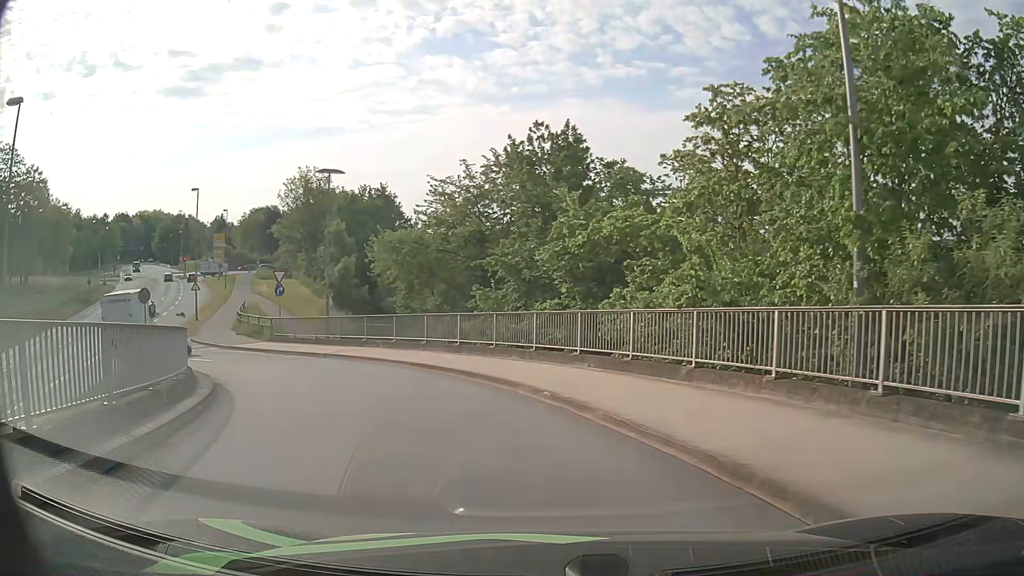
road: primary_link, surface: asphalt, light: Day
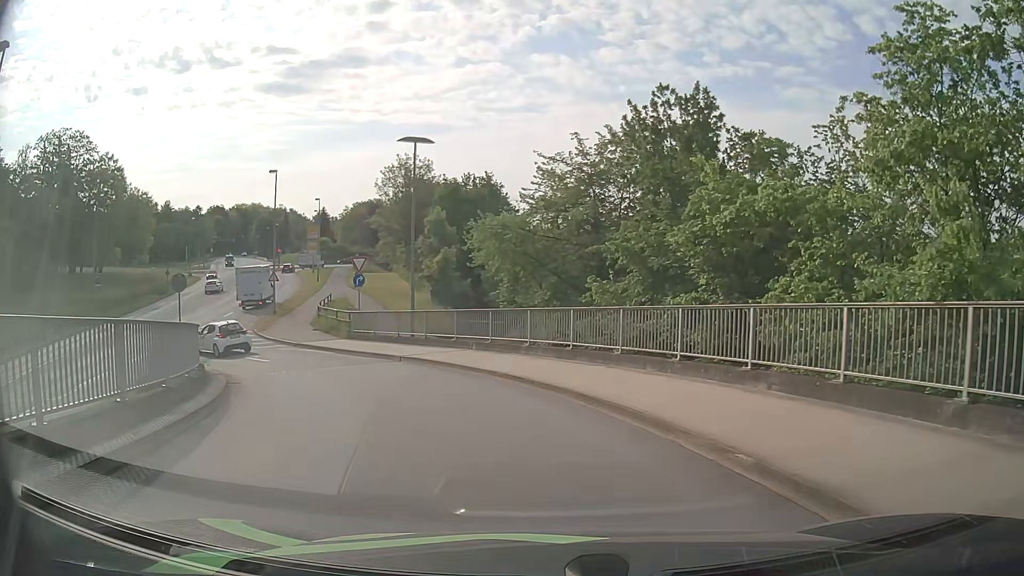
(-0.4, +5.1) m; -9°
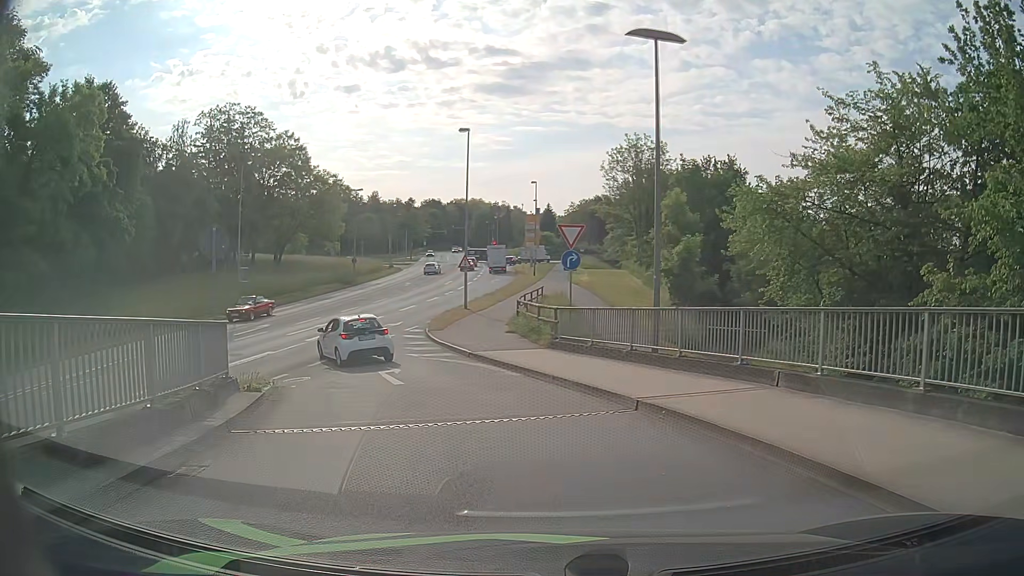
(-1.8, +10.5) m; -19°
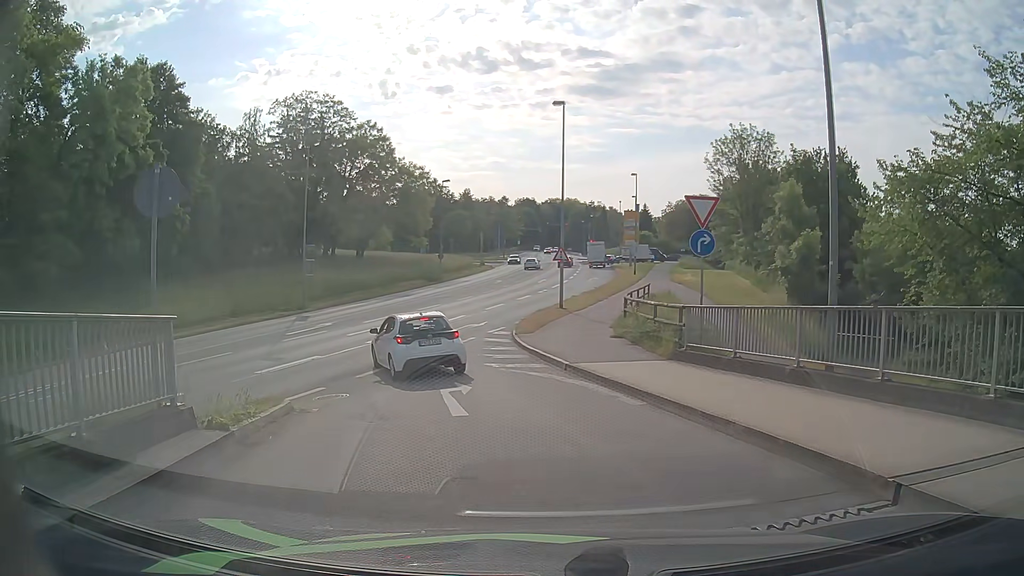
(-0.4, +4.9) m; -8°
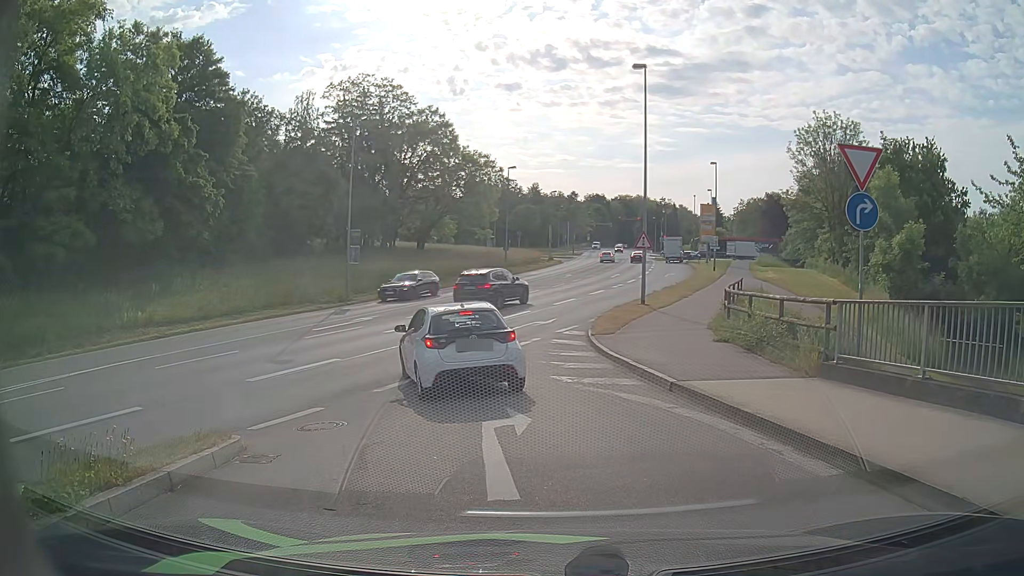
(-0.3, +4.7) m; -6°
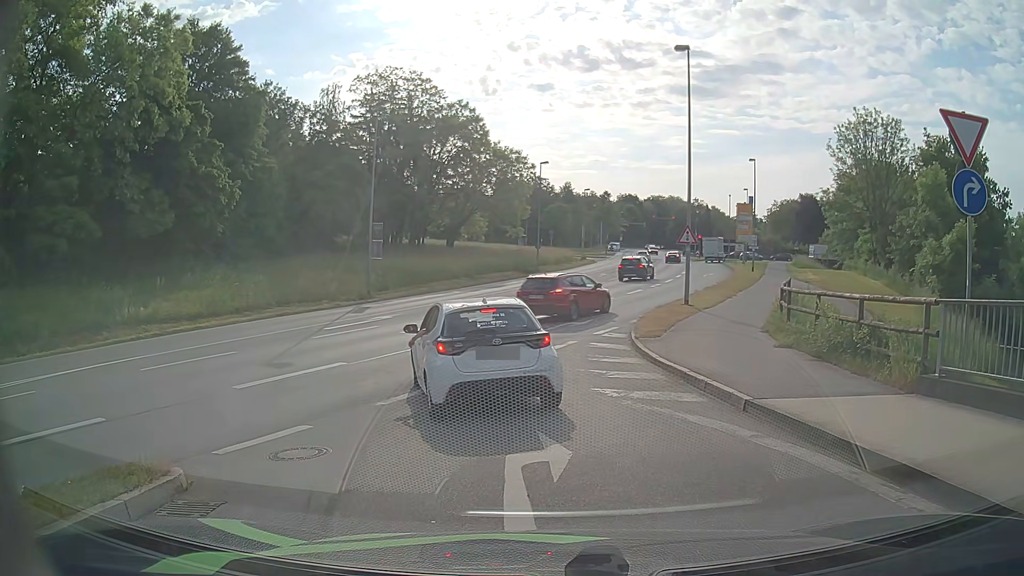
(0.0, +2.1) m; -1°
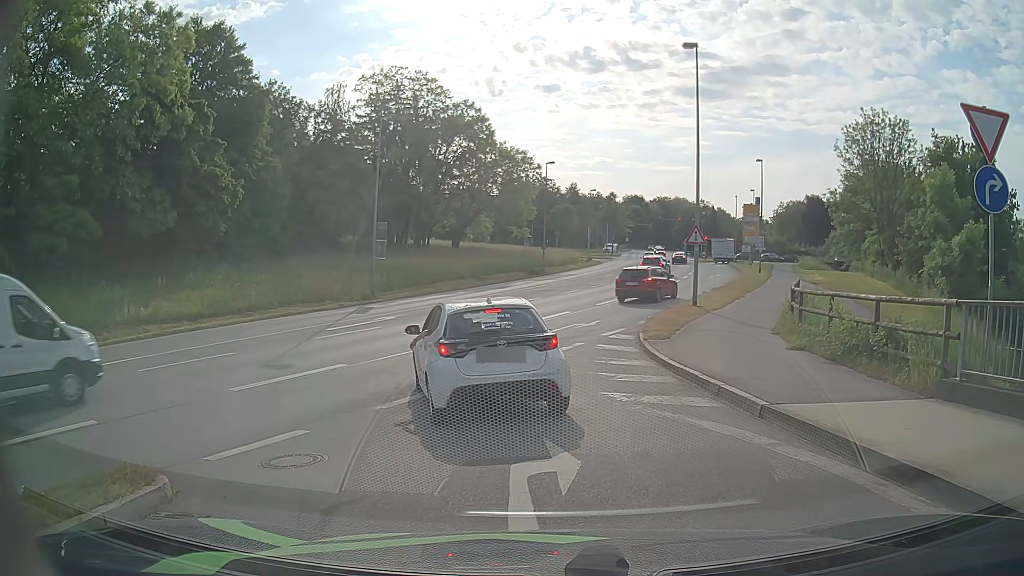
(0.0, +0.4) m; 0°
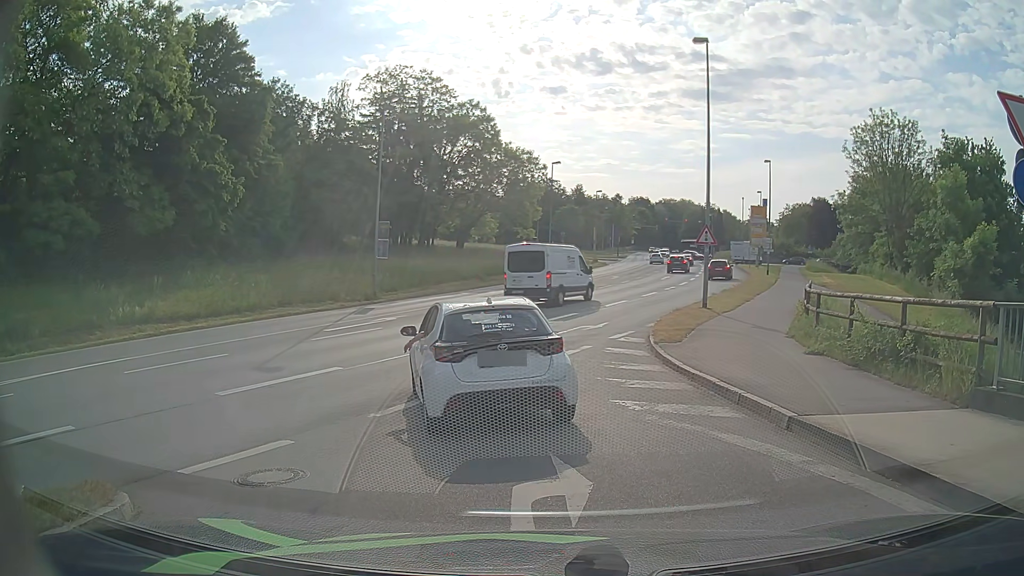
(0.0, +0.7) m; 0°
